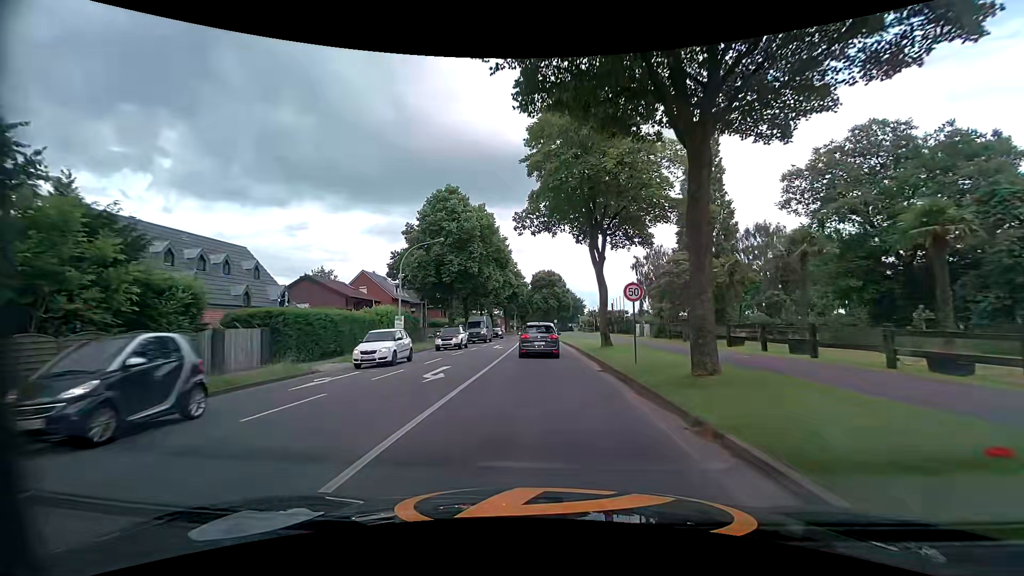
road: tertiary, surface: asphalt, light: Day
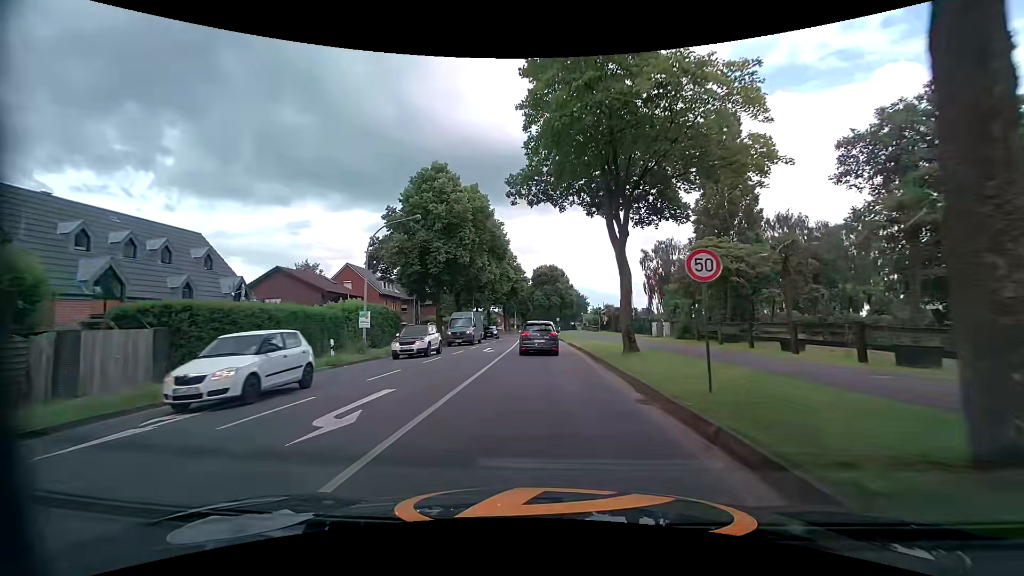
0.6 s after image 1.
(0.0, +6.7) m; -1°
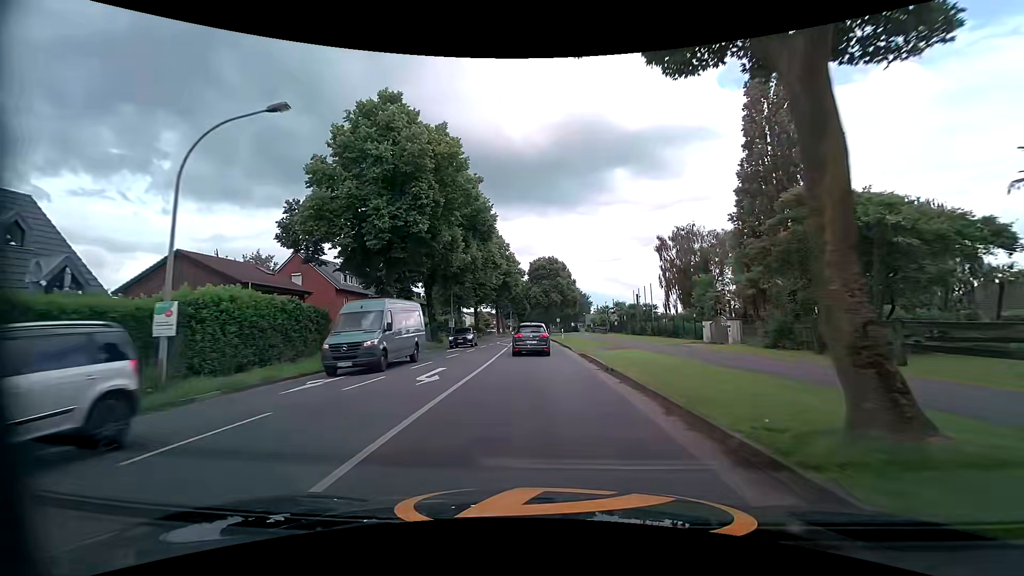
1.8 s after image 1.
(0.0, +14.1) m; 0°
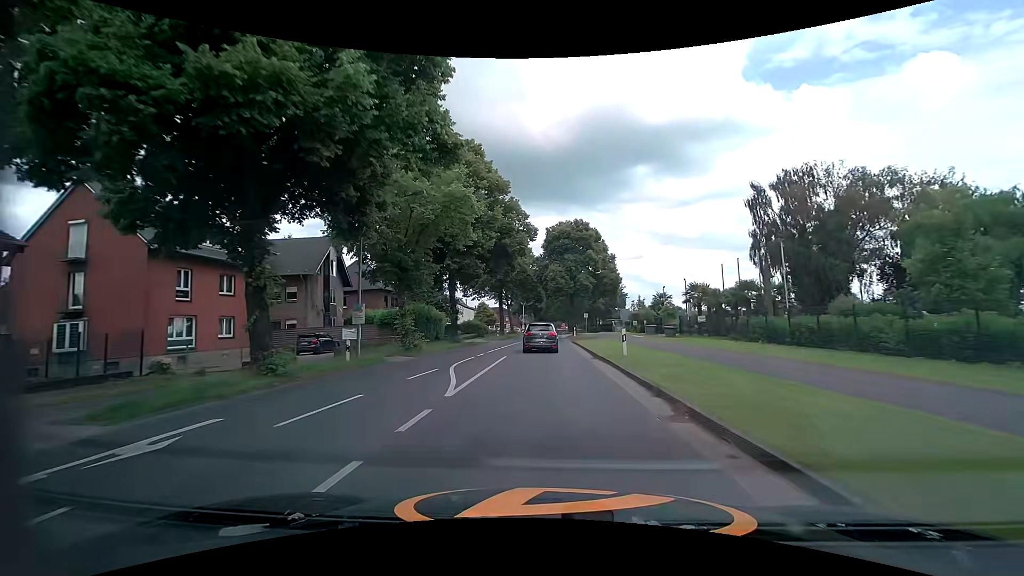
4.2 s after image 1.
(-0.4, +29.0) m; -2°
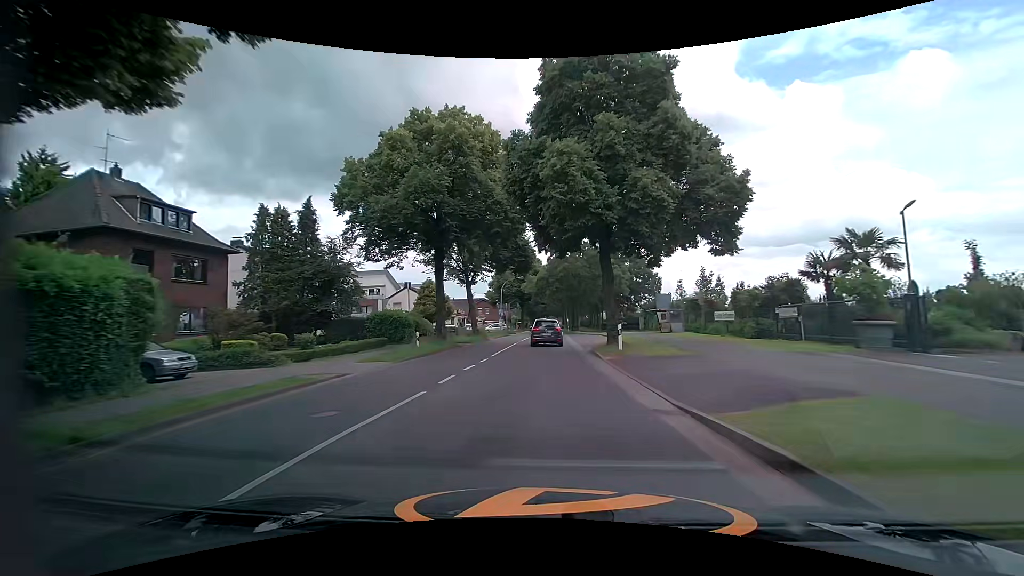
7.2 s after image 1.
(+0.1, +37.6) m; +1°
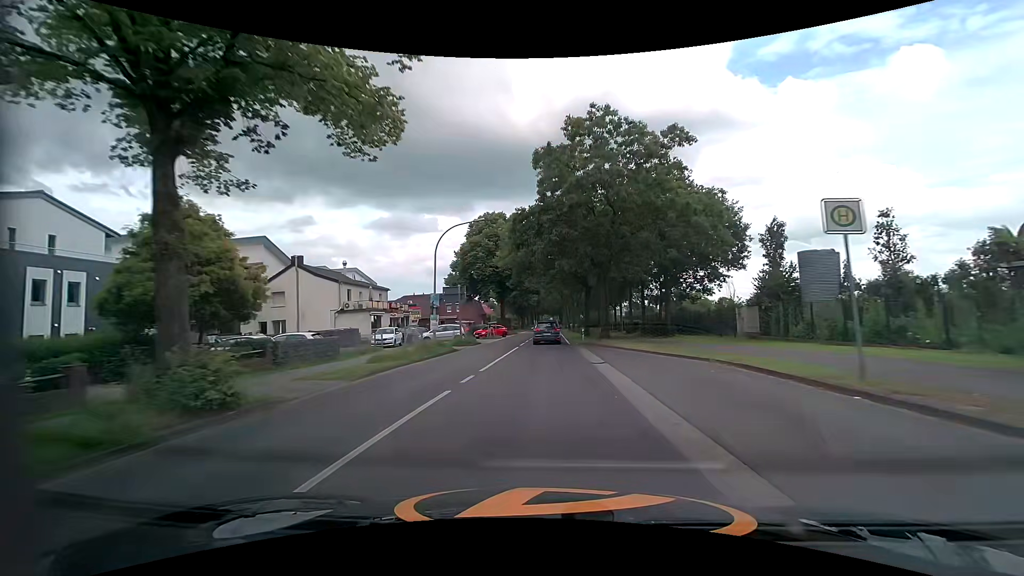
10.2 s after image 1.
(+0.2, +36.0) m; +1°
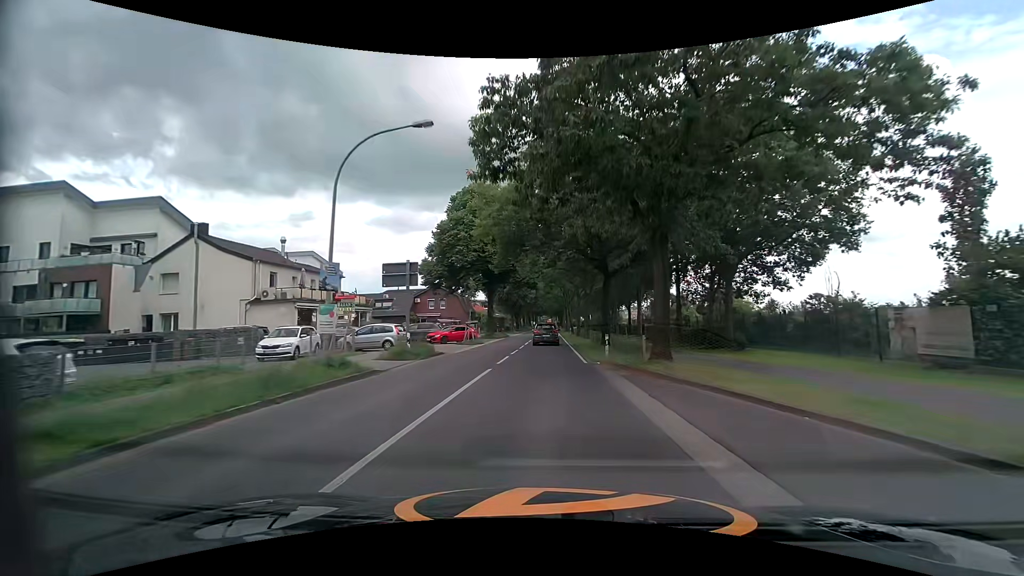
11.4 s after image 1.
(-0.1, +14.0) m; 0°
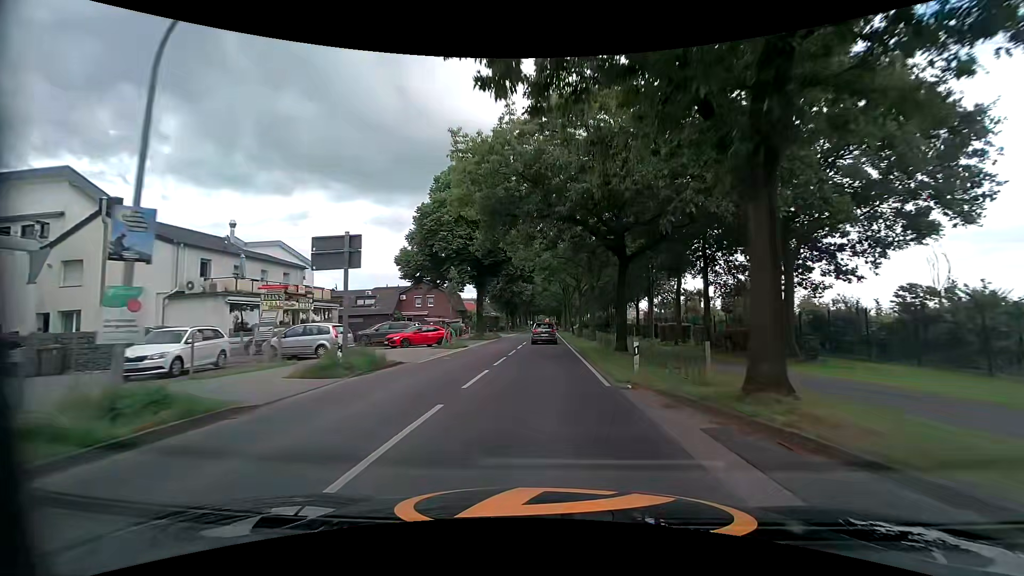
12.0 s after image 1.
(0.0, +7.1) m; +1°
(0, +10) (0, +20) (0, +30) (0, +40) (0, +50) (0, +60) (0, +70) (+1, +80) (+1, +90) (+1, +100) m
